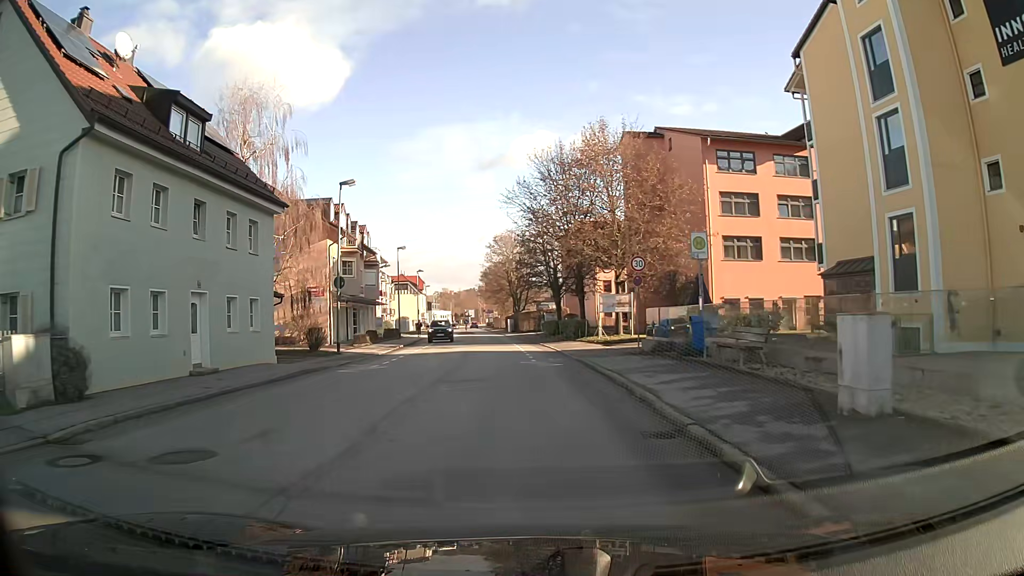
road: primary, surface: asphalt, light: Day
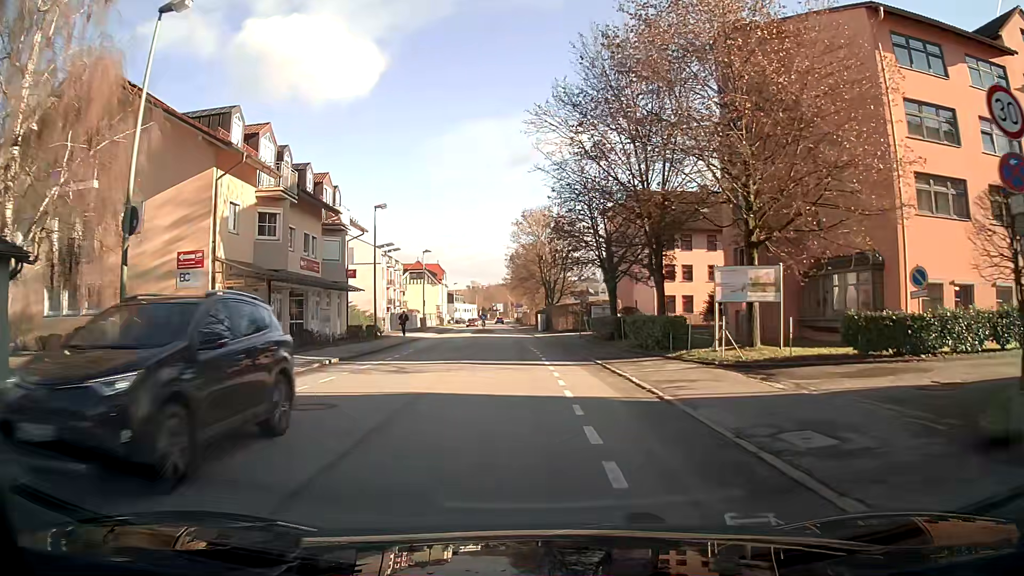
(-0.5, +19.3) m; -3°
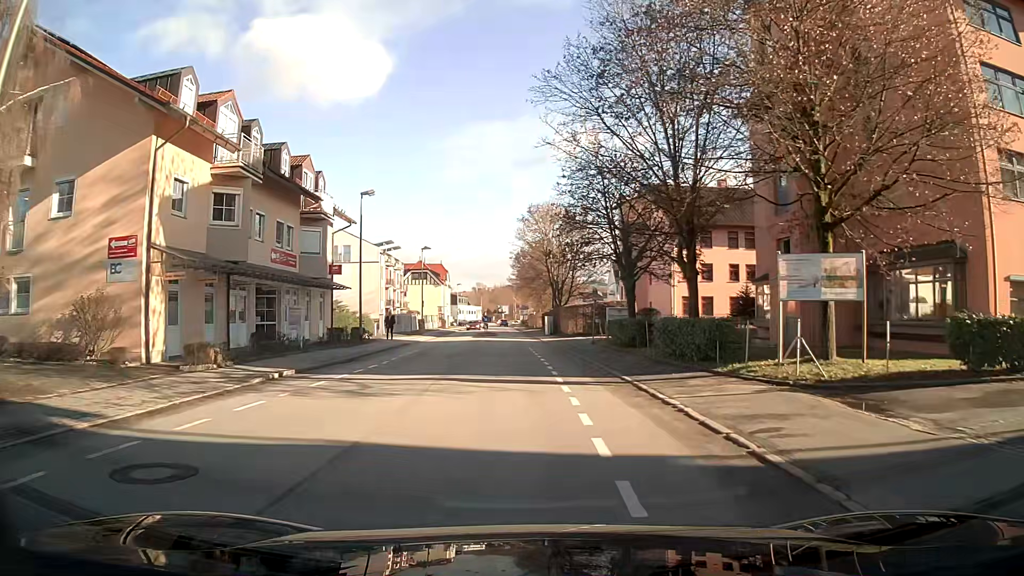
(0.0, +4.8) m; 0°
(0, +10) (0, +20) (-1, +30) (-1, +40) (-1, +50) (-2, +60) (-2, +70) (-3, +80) (-4, +90) (-5, +100) m
